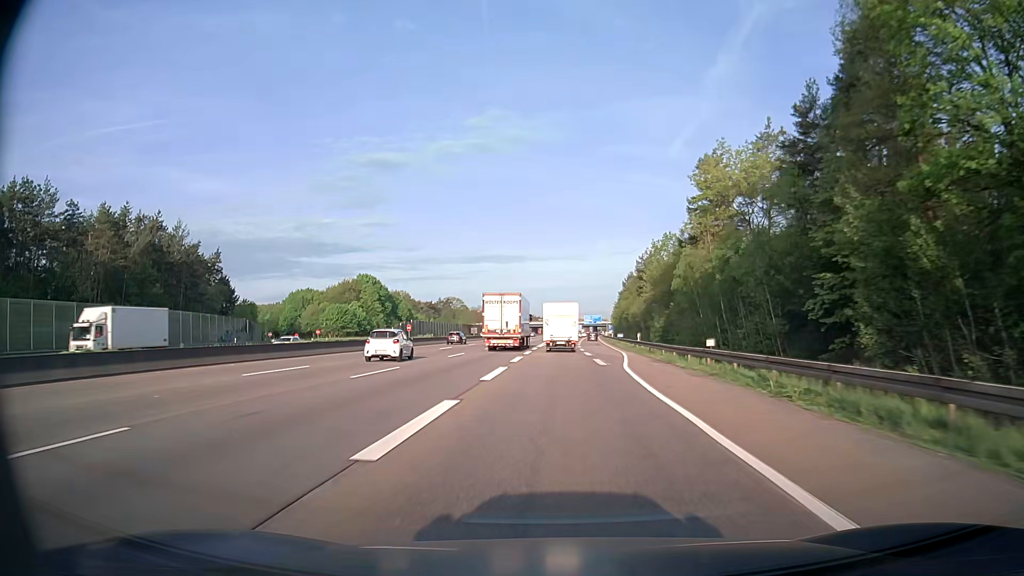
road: motorway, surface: asphalt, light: Day
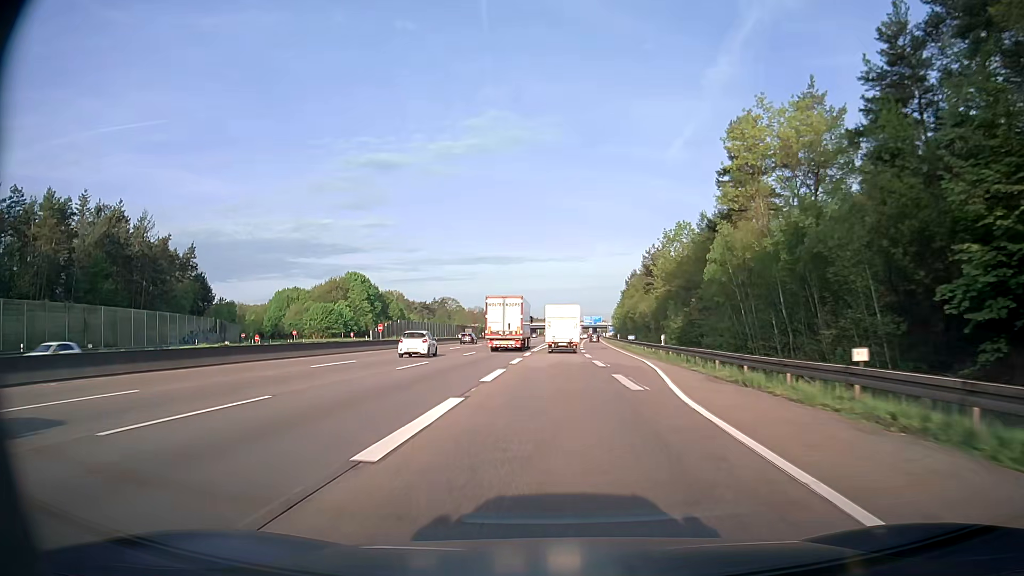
(0.0, +12.3) m; 0°
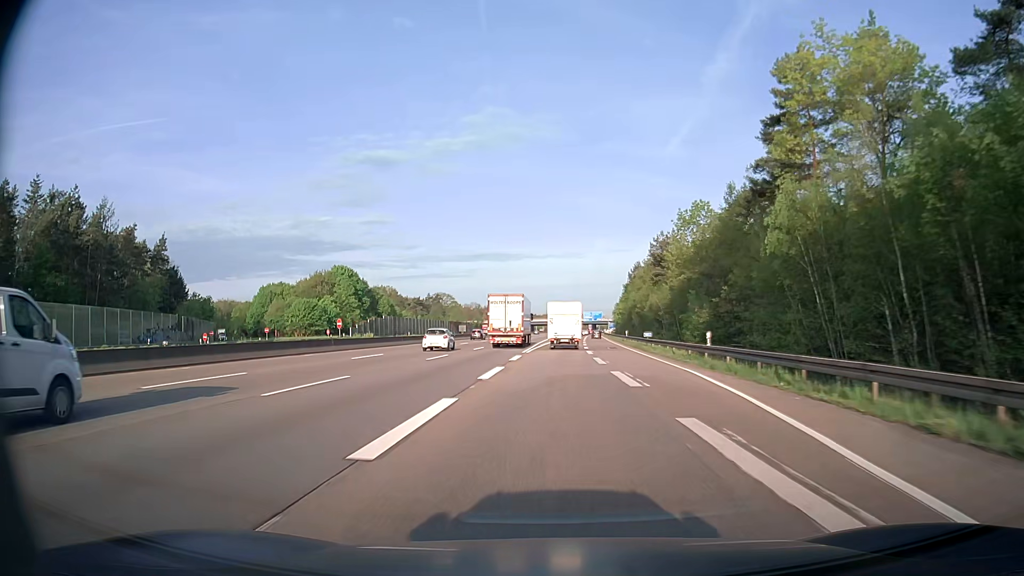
(0.0, +12.3) m; 0°
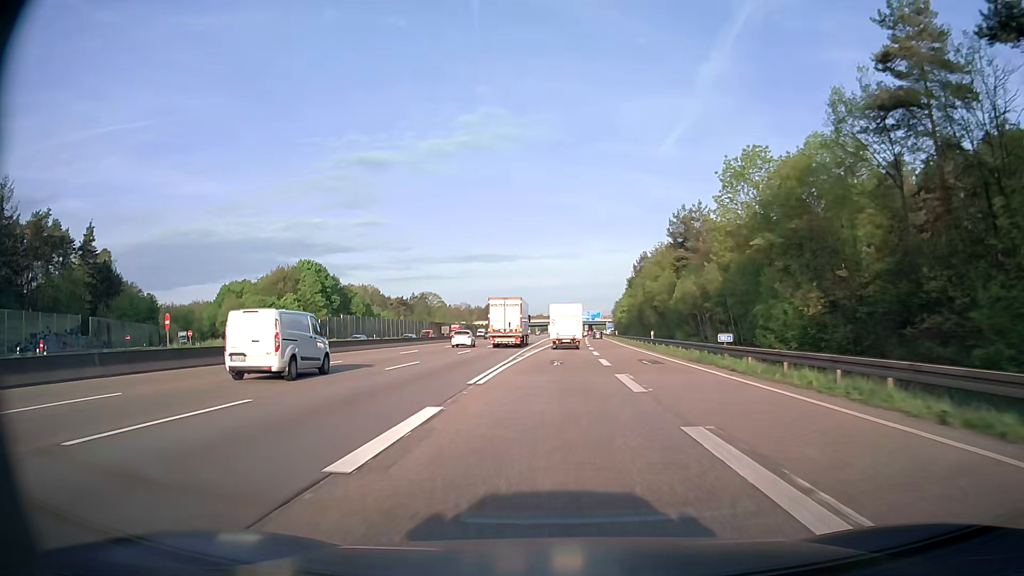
(+0.1, +24.9) m; +1°
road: motorway_link
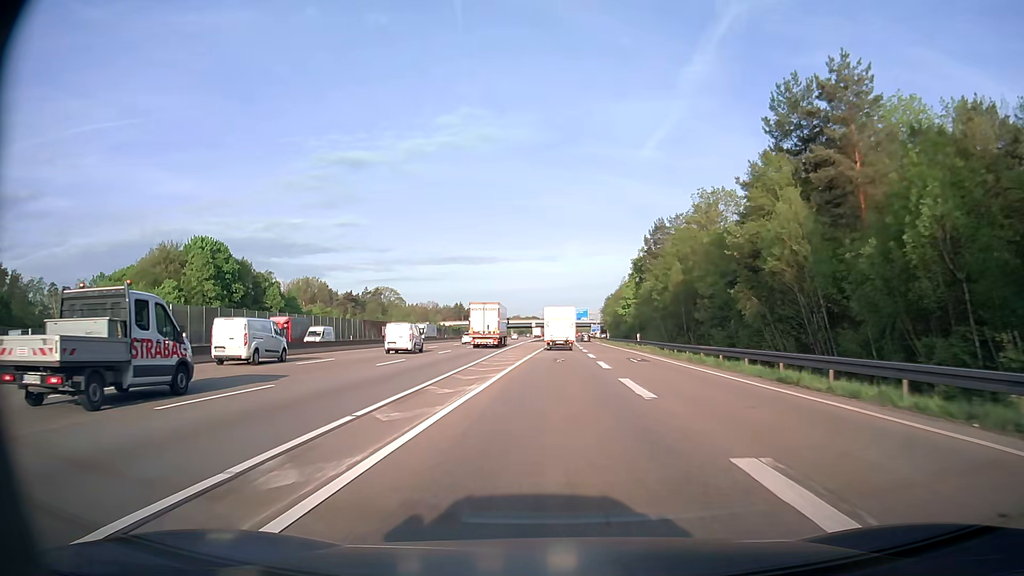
(+0.3, +50.6) m; +1°
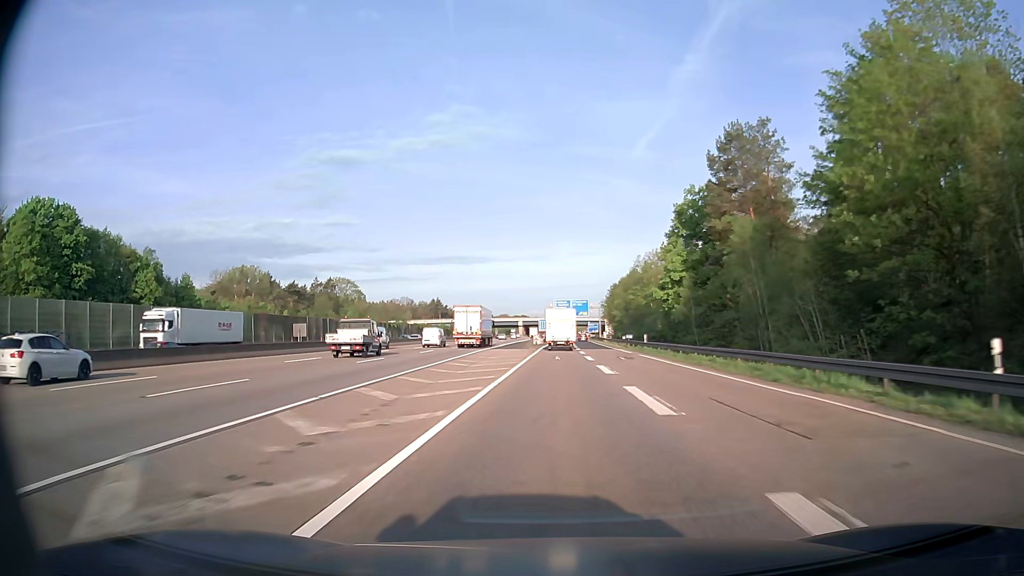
(+0.4, +51.7) m; +1°
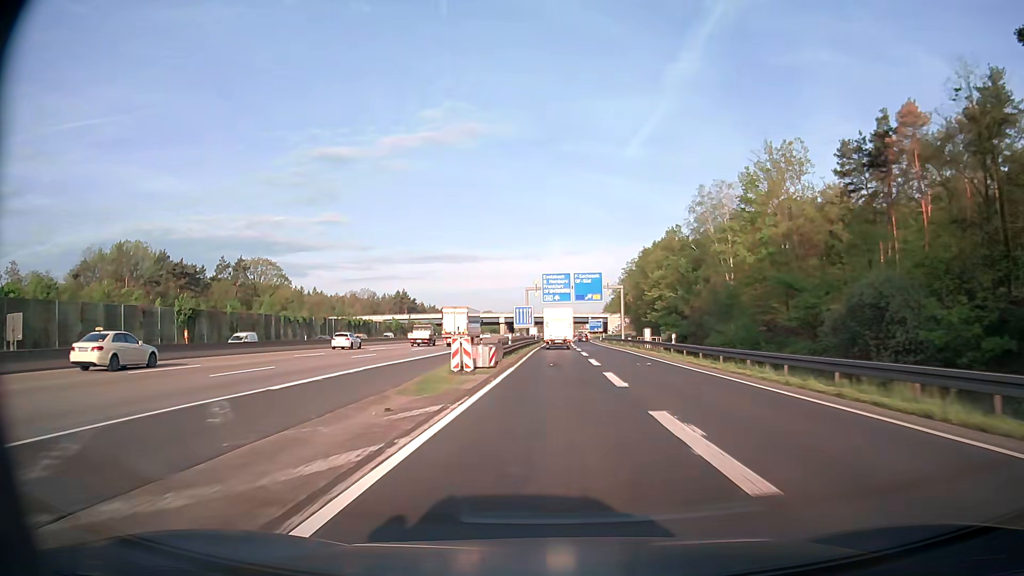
(+0.4, +65.9) m; +1°
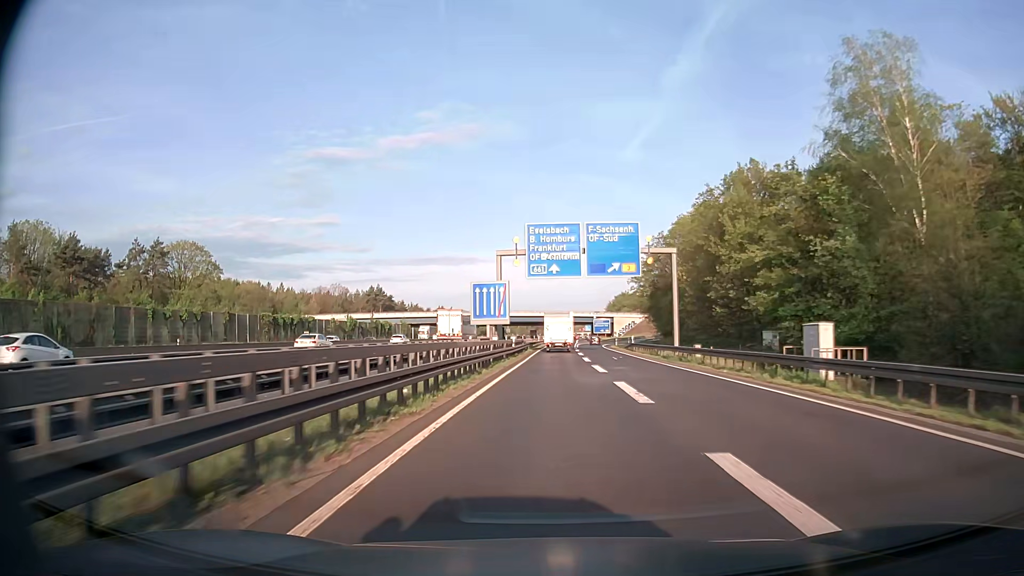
(+0.1, +40.2) m; 0°
(0, +10) (0, +20) (0, +30) (0, +40) (0, +50) (0, +60) (0, +70) (0, +80) (+1, +90) (+1, +100) m
